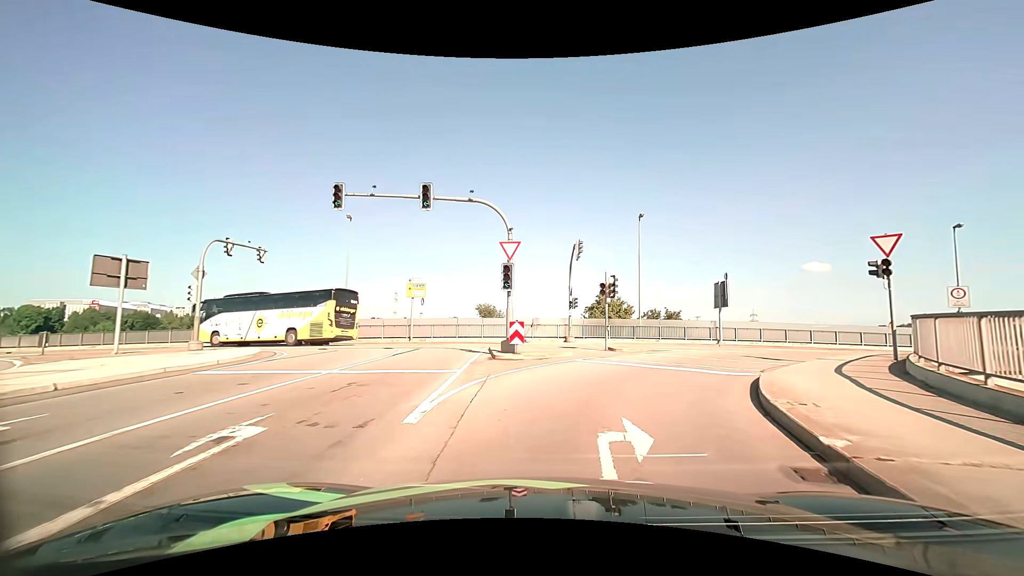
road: primary_link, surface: asphalt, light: Day
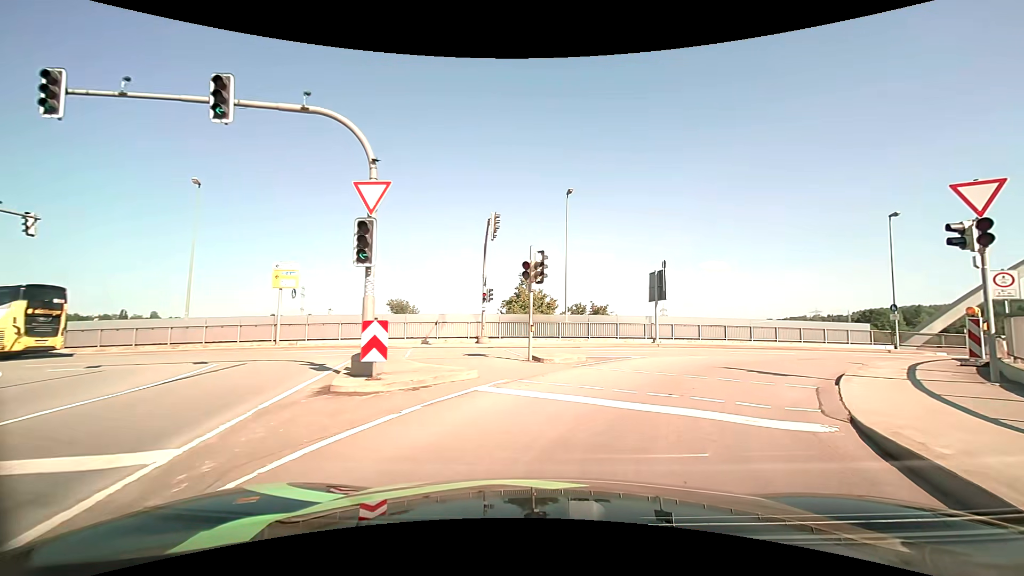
(+0.6, +7.3) m; +10°
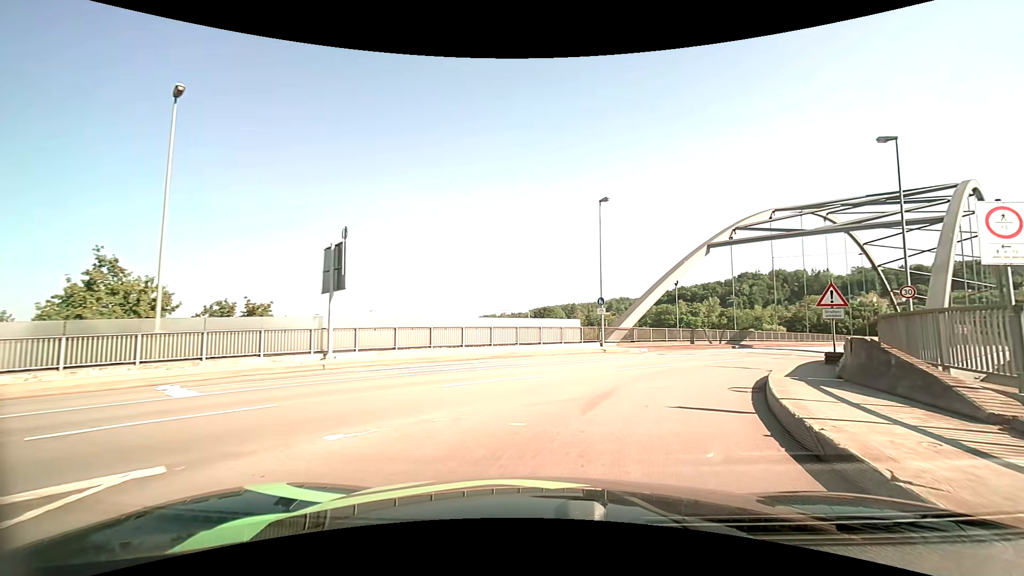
(+3.3, +12.3) m; +33°
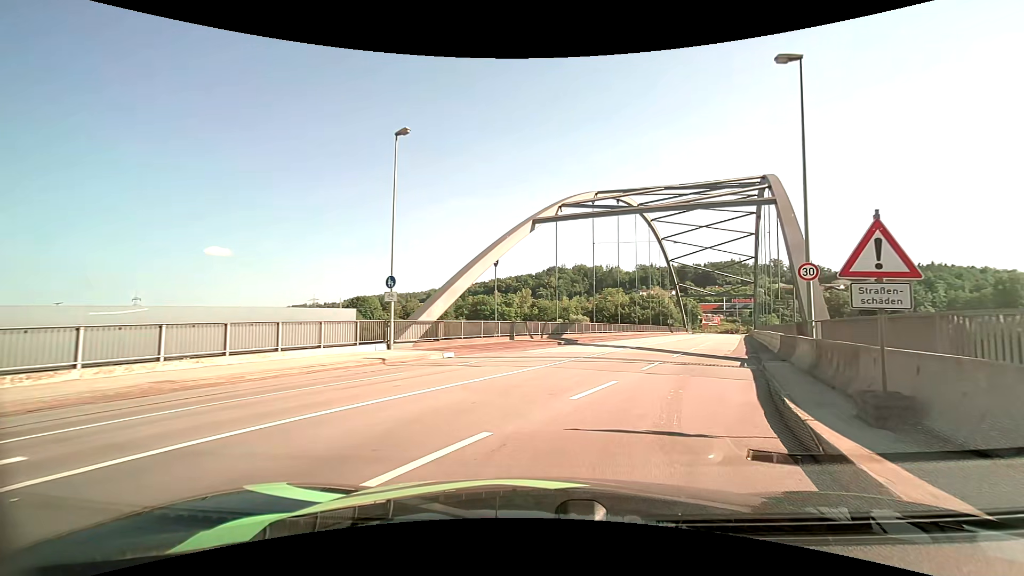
(+2.0, +11.3) m; +20°
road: primary
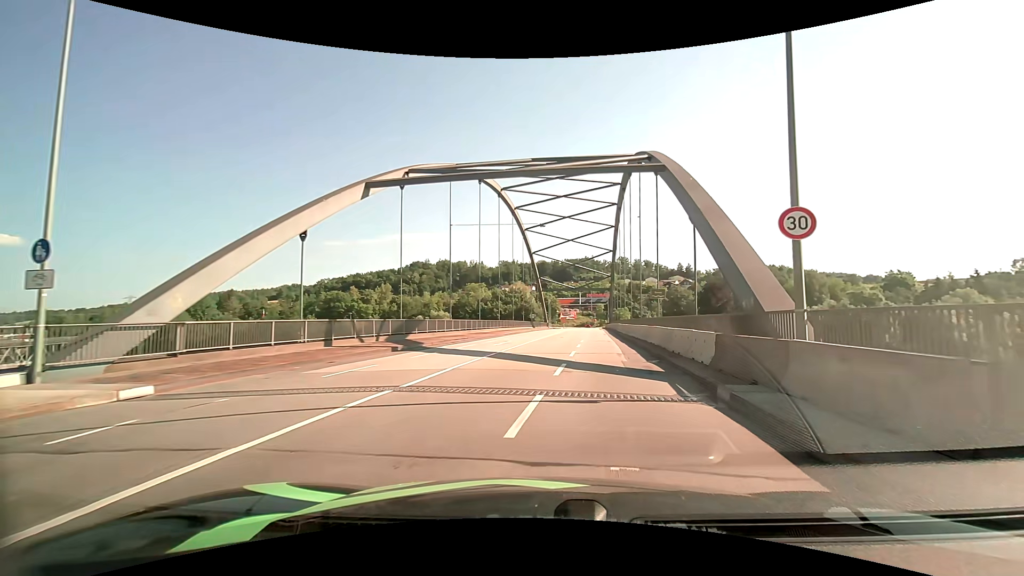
(+1.3, +9.0) m; +16°
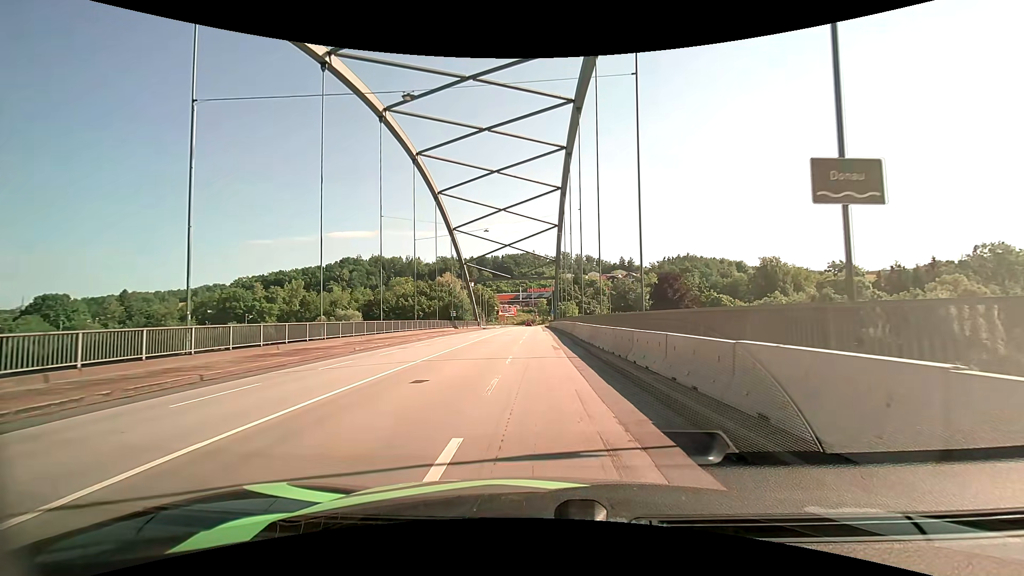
(+3.1, +26.8) m; +7°
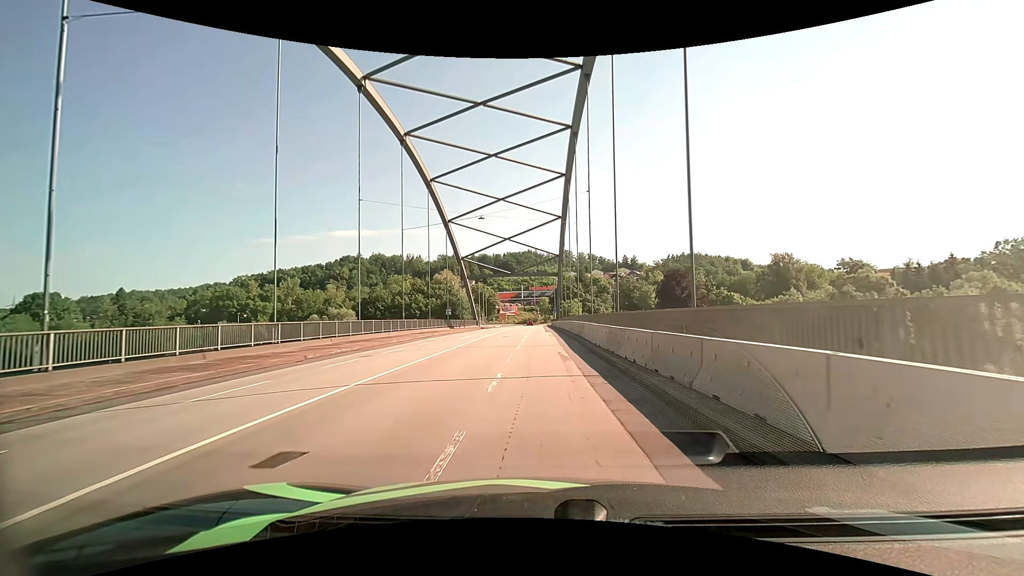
(0.0, +5.8) m; 0°
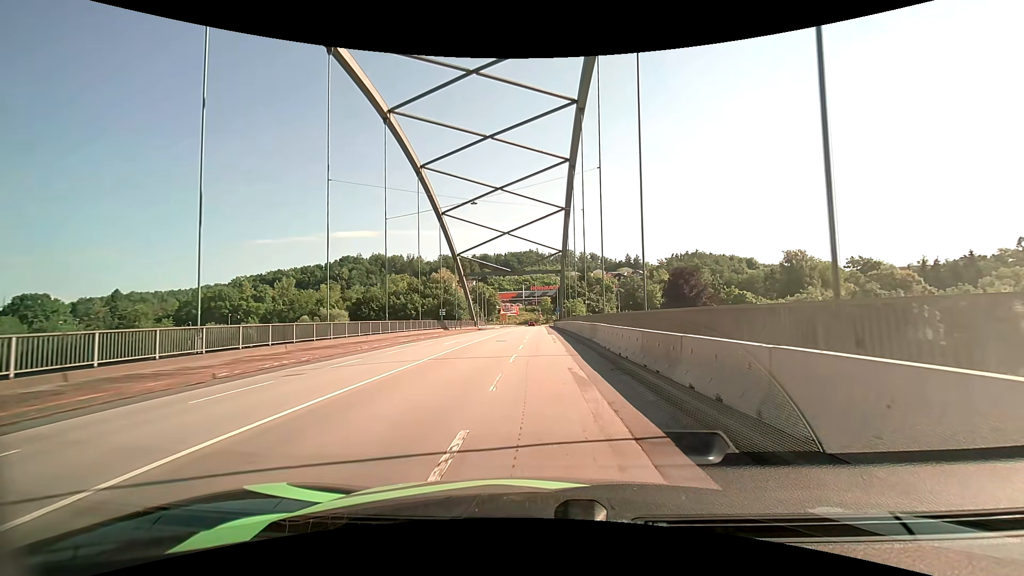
(0.0, +6.0) m; 0°
(0, +10) (0, +20) (0, +30) (0, +40) (0, +50) (0, +60) (0, +70) (0, +80) (0, +90) (0, +100) m
